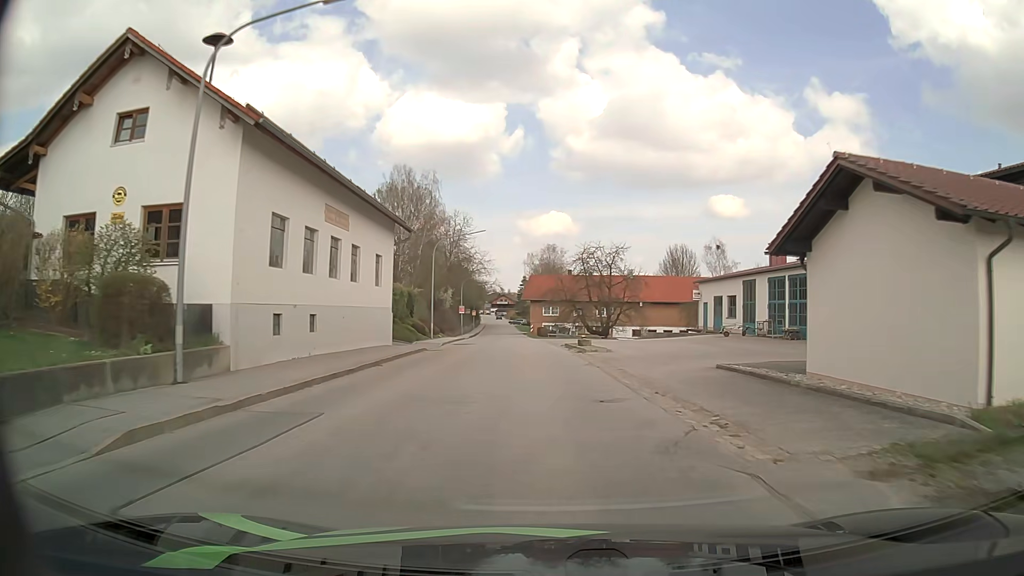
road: secondary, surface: asphalt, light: Day
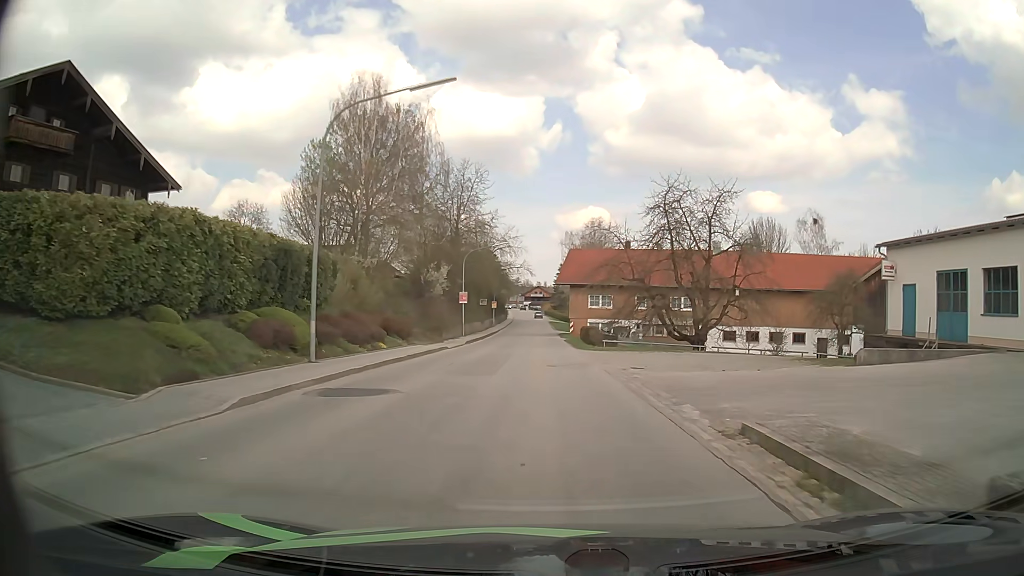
(-0.9, +30.3) m; -3°
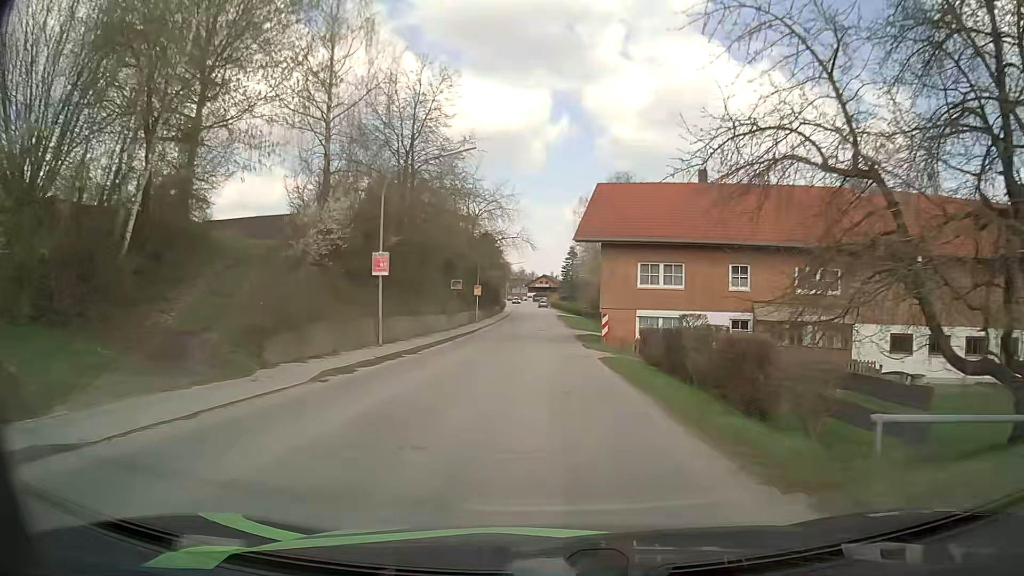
(-0.2, +29.3) m; -1°
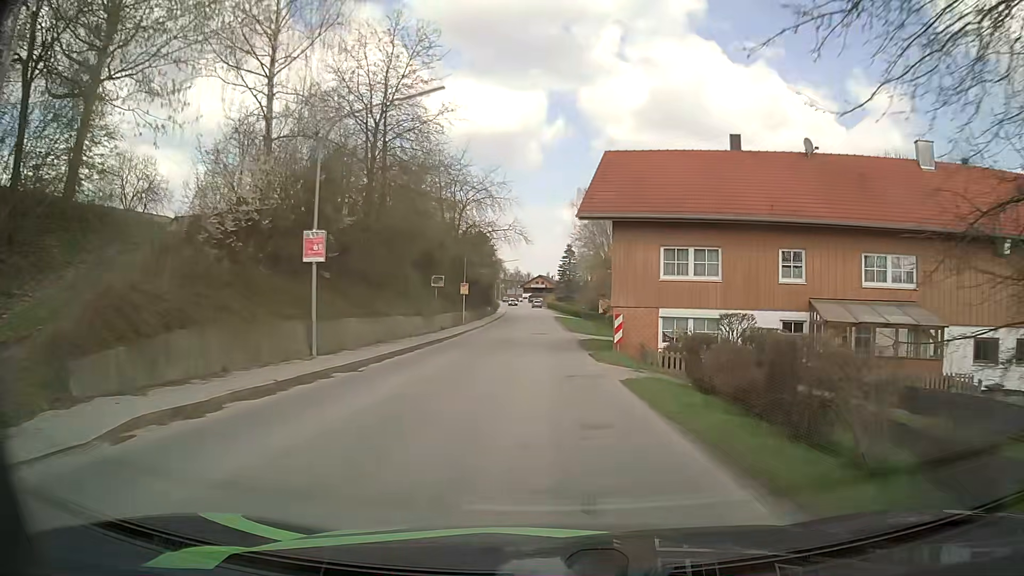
(0.0, +7.3) m; 0°
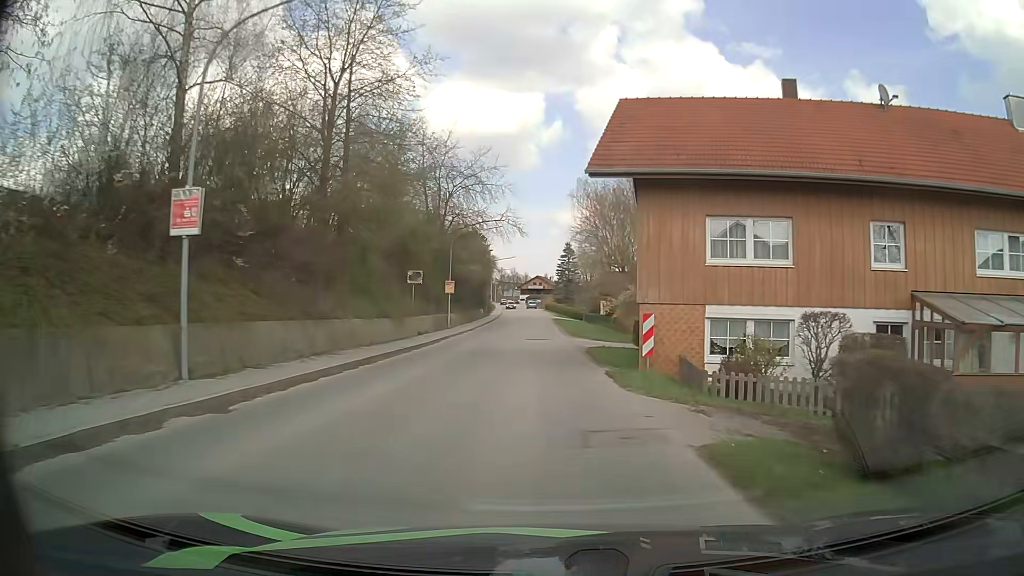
(0.0, +7.3) m; +1°
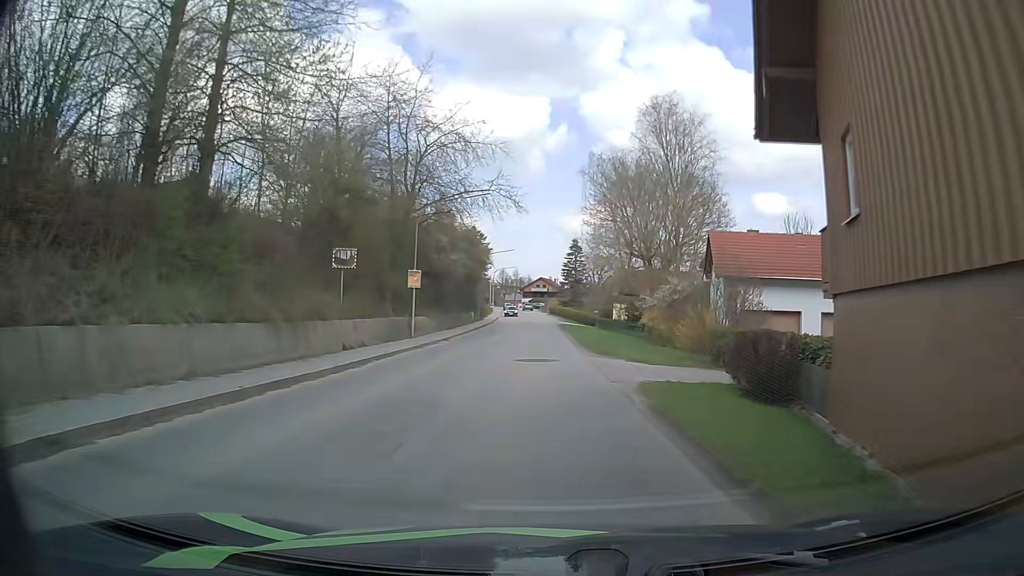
(-0.1, +14.6) m; -1°
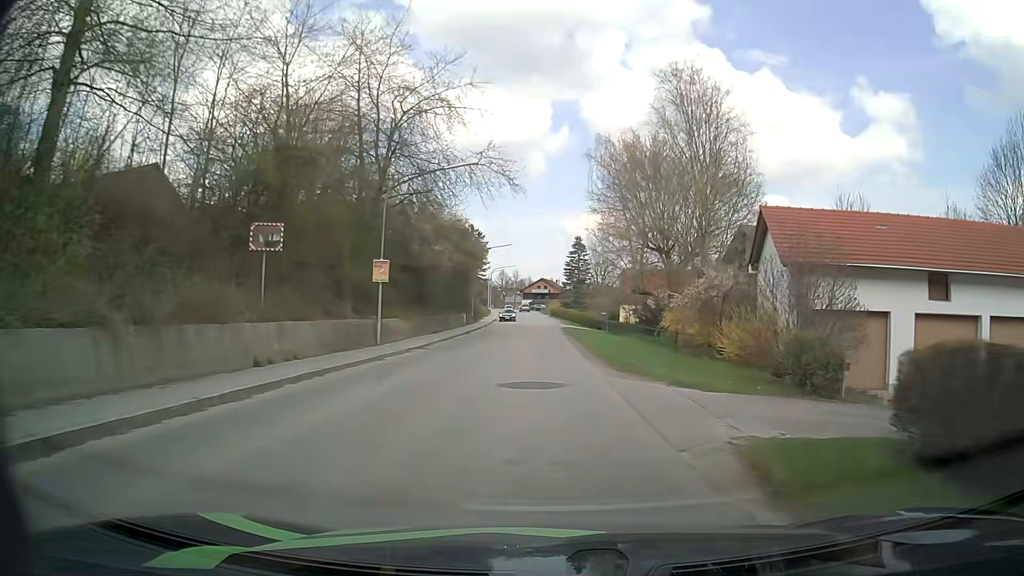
(0.0, +7.3) m; 0°
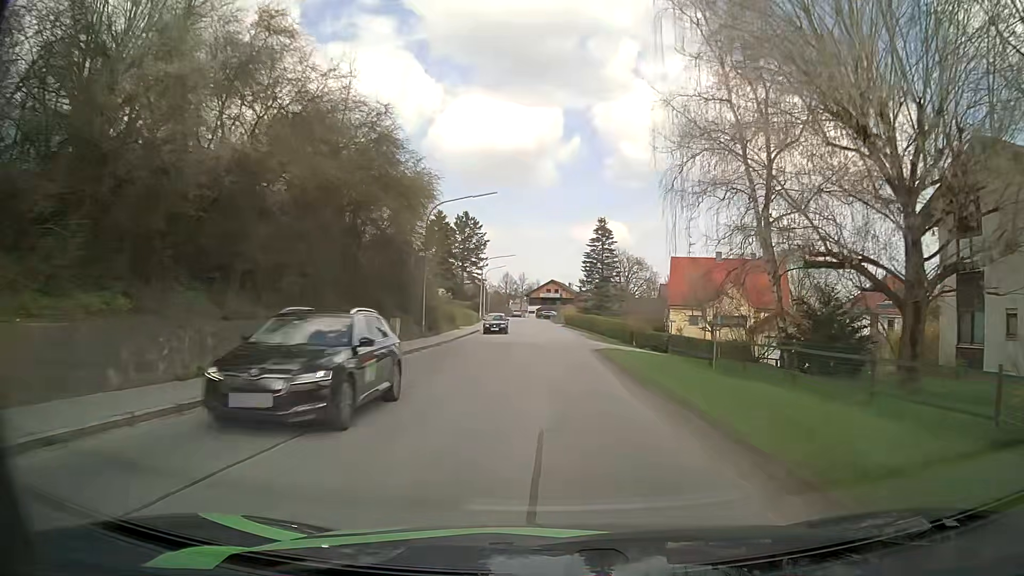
(-0.2, +30.3) m; -1°
(0, +10) (0, +20) (0, +30) (0, +40) (0, +50) (0, +60) (-1, +70) (-1, +80) (-2, +90) (-2, +100) m
